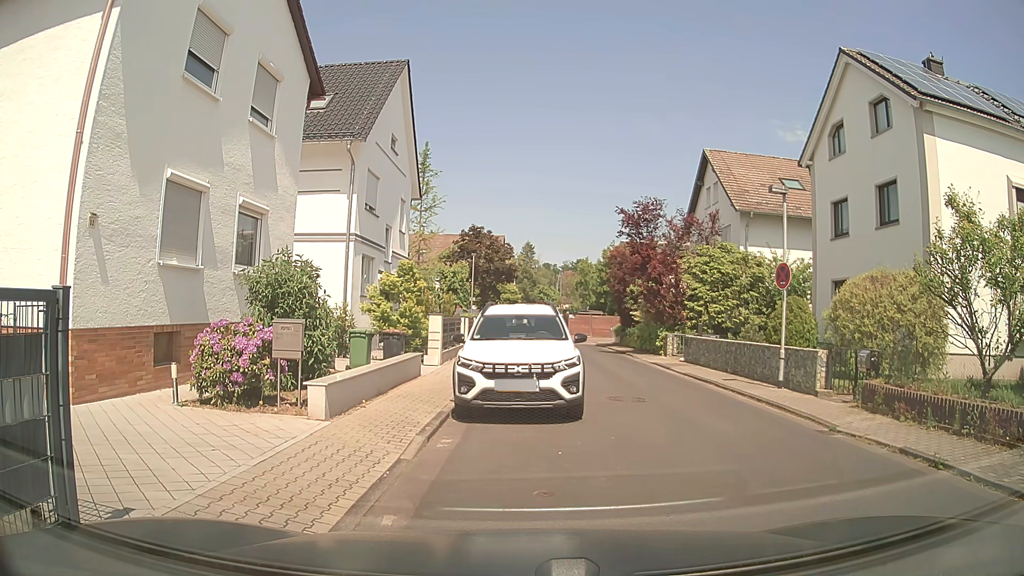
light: Day
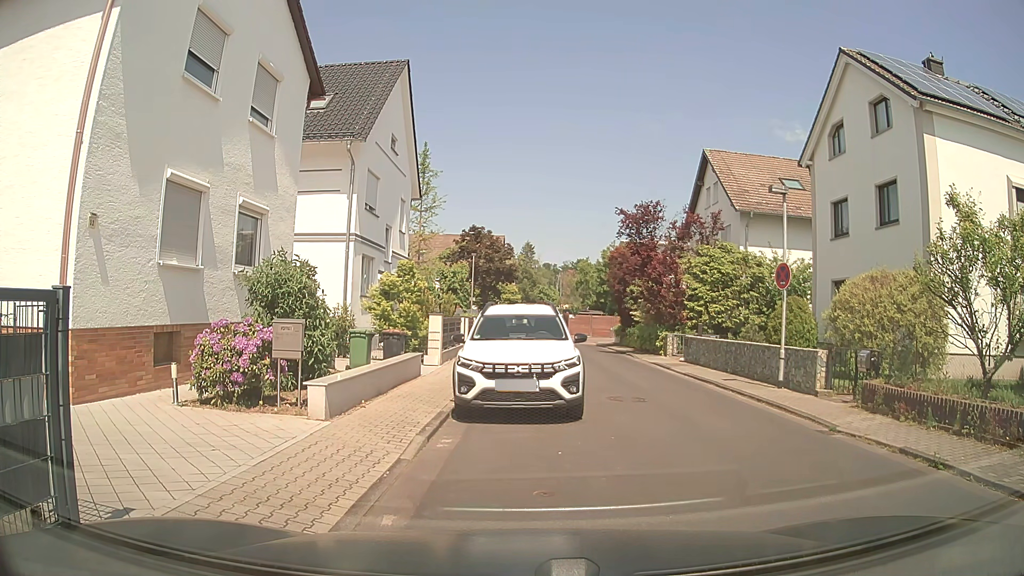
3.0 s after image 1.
(0.0, 0.0) m; 0°
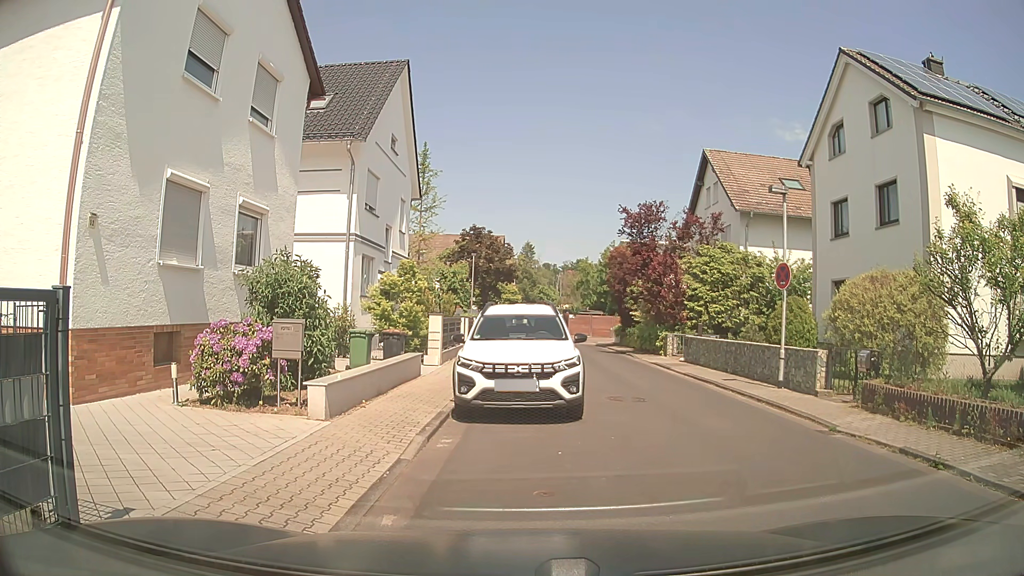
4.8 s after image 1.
(0.0, 0.0) m; 0°
